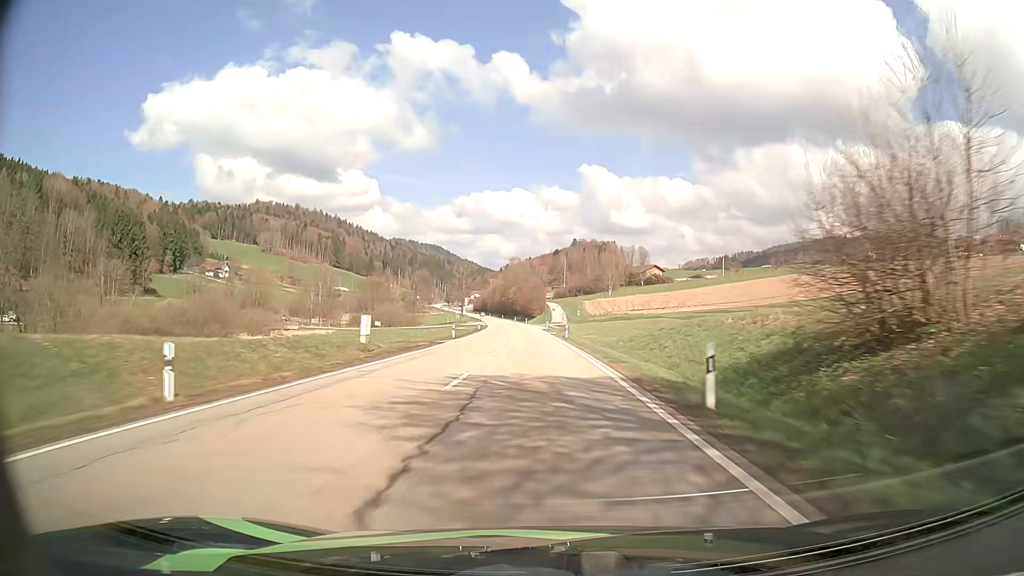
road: secondary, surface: asphalt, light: Day
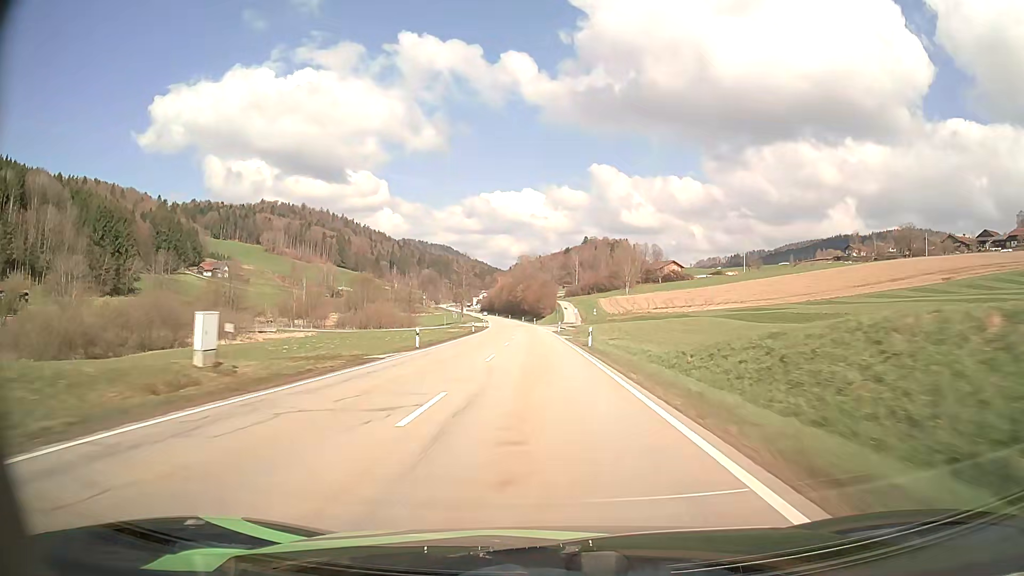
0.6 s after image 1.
(-0.2, +18.1) m; -1°
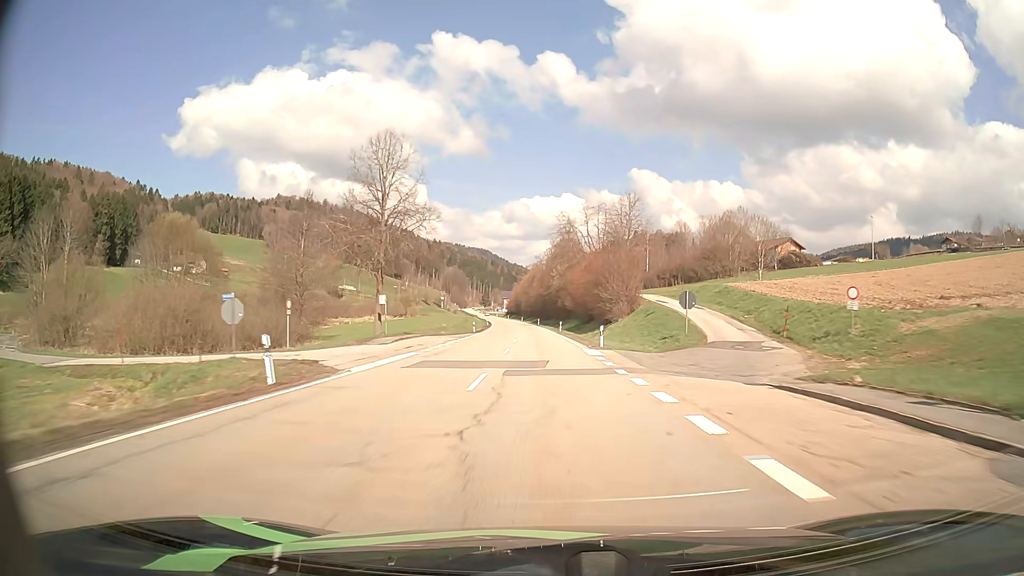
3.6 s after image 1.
(-3.1, +90.8) m; -3°
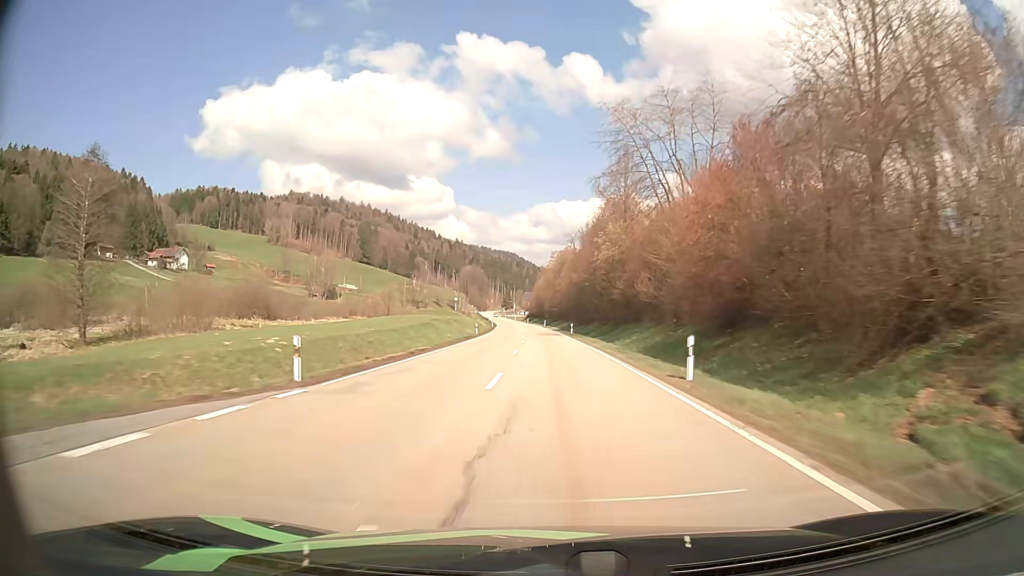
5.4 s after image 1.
(-1.3, +54.1) m; -2°
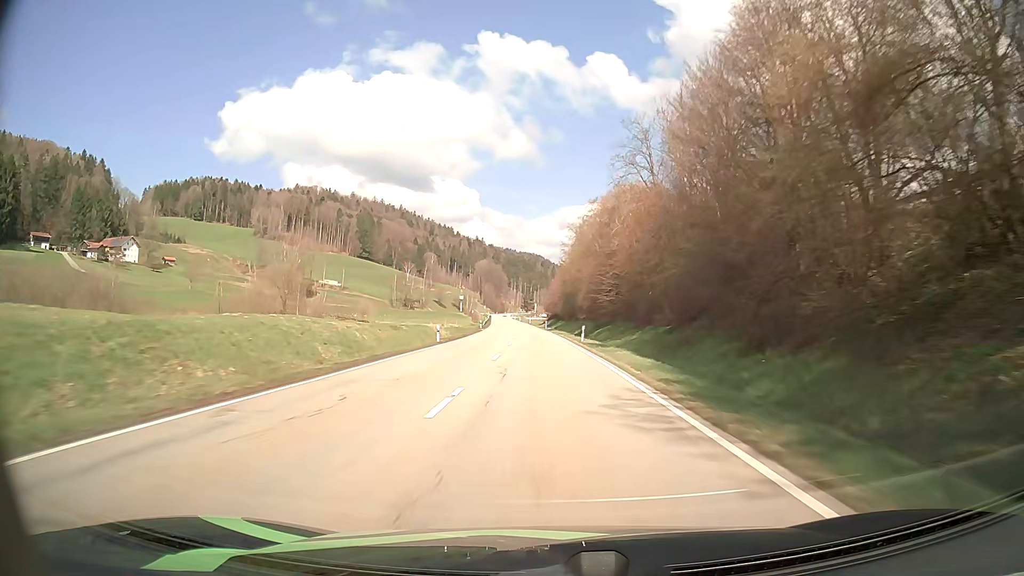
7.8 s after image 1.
(-0.9, +72.7) m; -2°
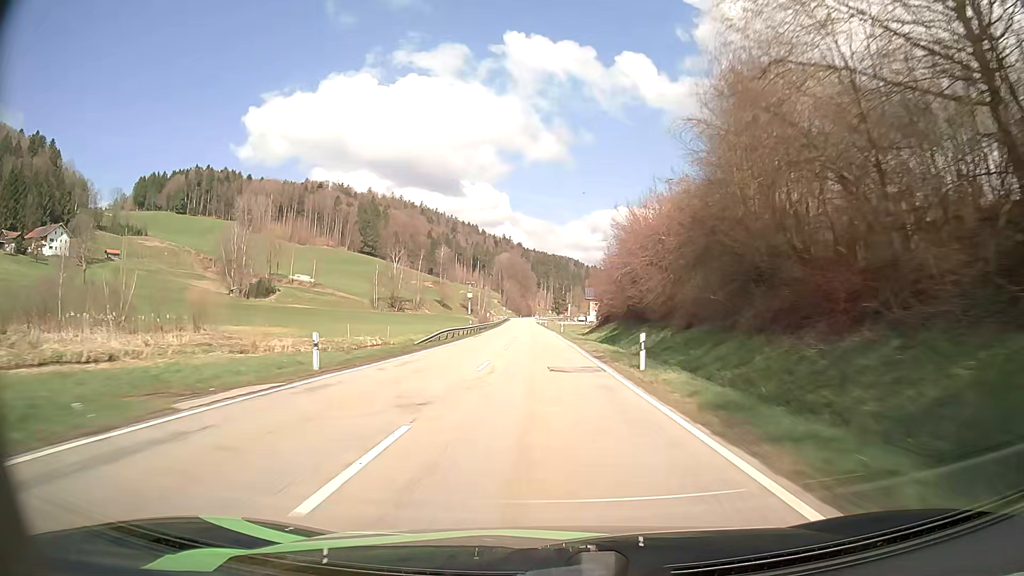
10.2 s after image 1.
(-1.9, +73.0) m; -3°
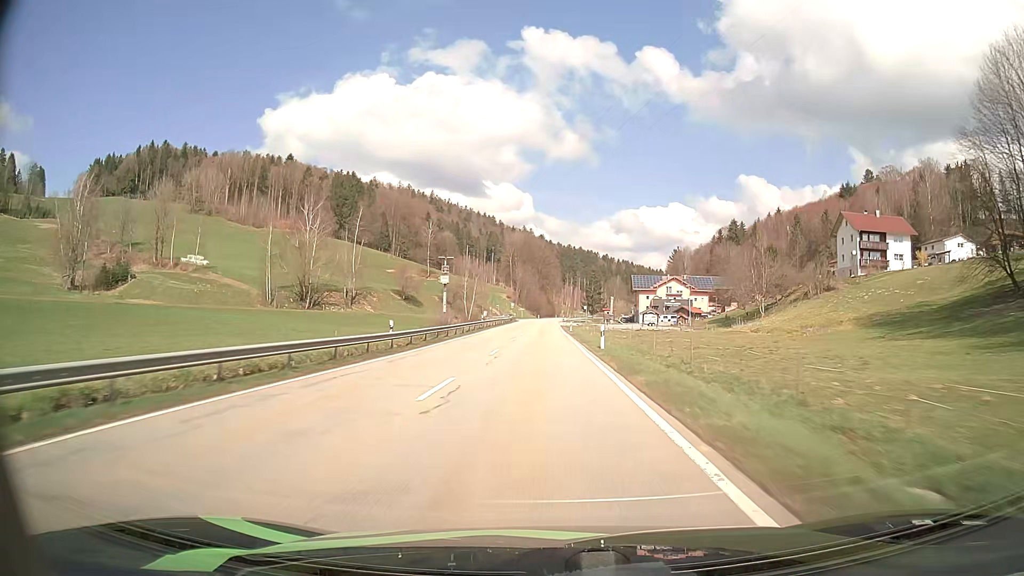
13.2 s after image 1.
(-1.6, +90.8) m; -2°
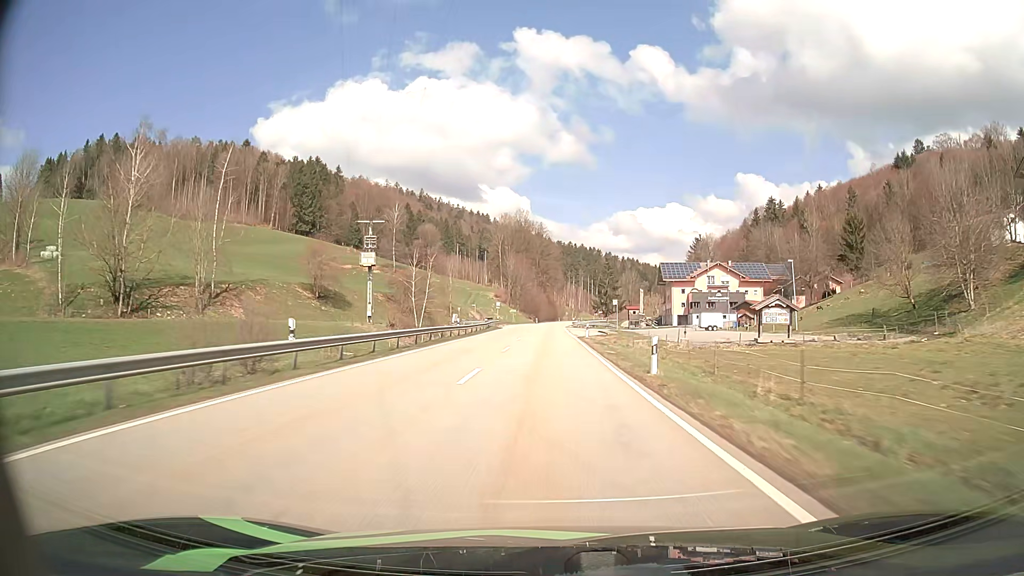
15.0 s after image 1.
(-0.3, +52.7) m; 0°
(0, +10) (0, +20) (0, +30) (0, +40) (0, +50) (0, +60) (0, +70) (0, +80) (0, +90) (+1, +100) m
